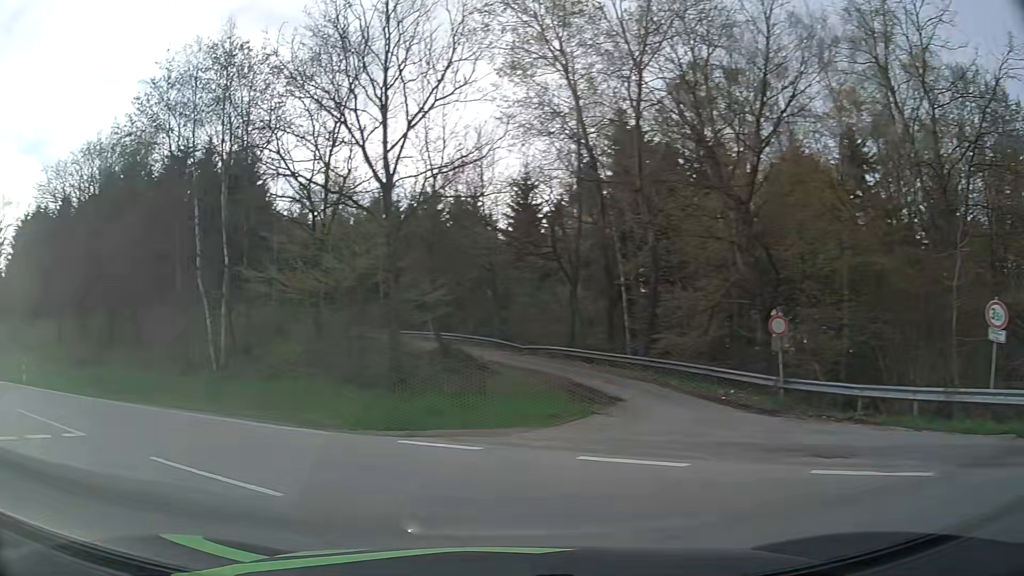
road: motorway_link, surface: asphalt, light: Day
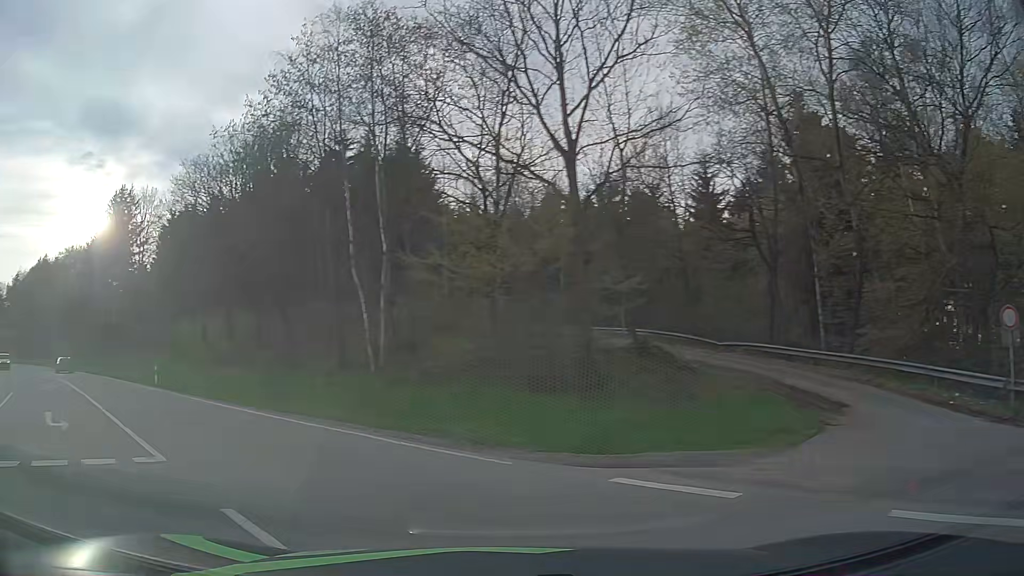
(-0.4, +3.4) m; -13°
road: secondary
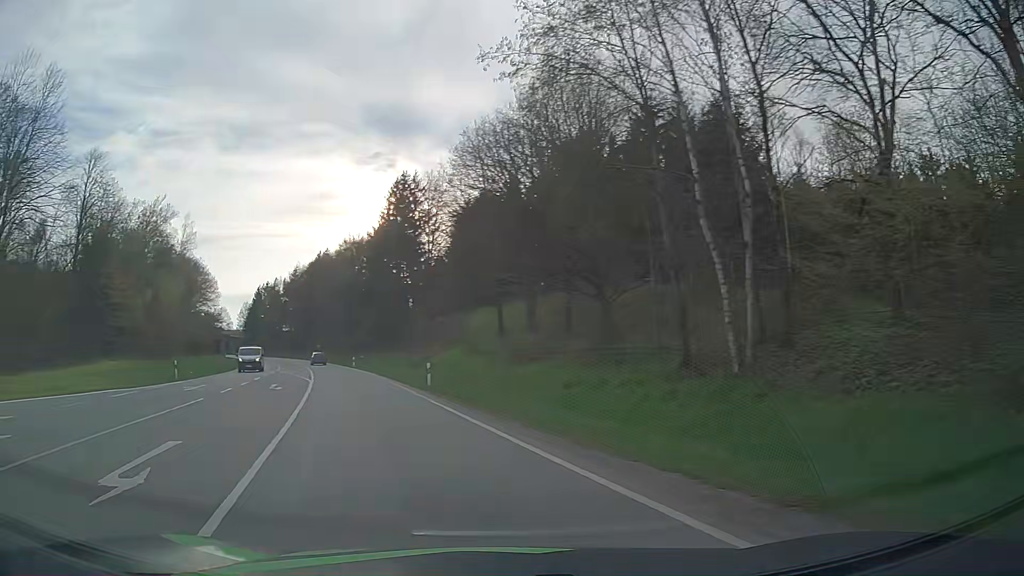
(-2.0, +8.0) m; -27°
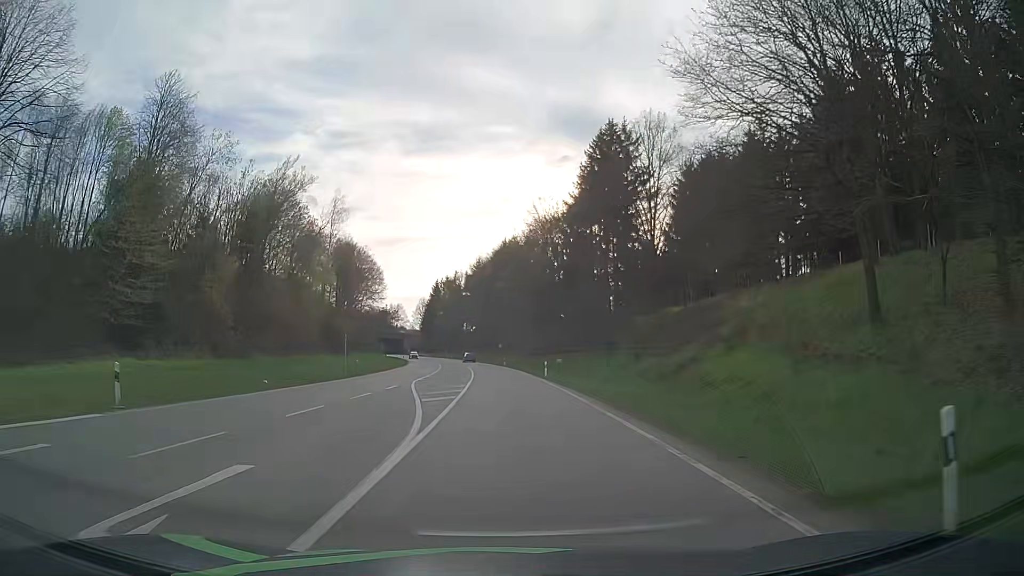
(-5.3, +23.5) m; -17°
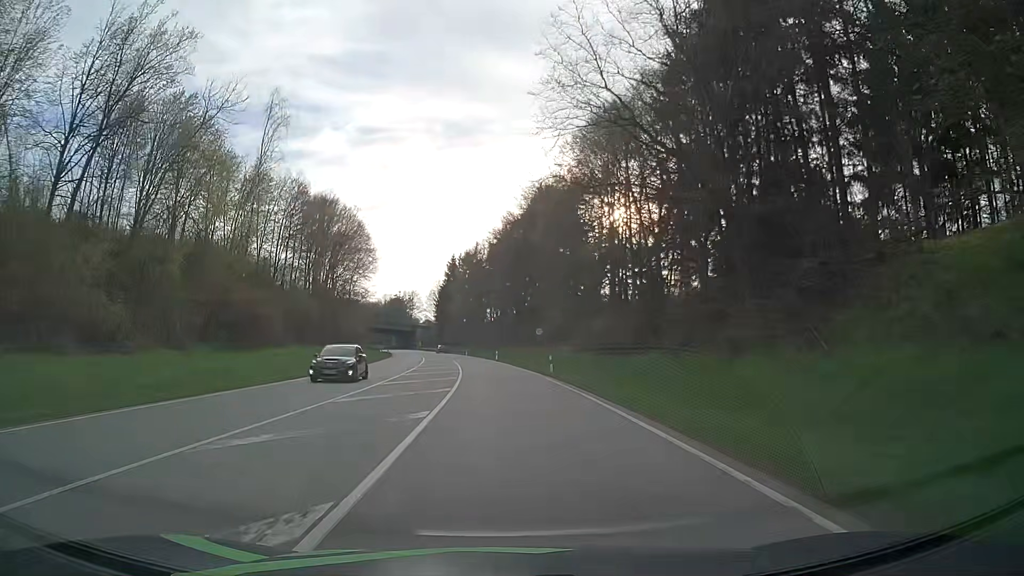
(-0.7, +45.6) m; -3°
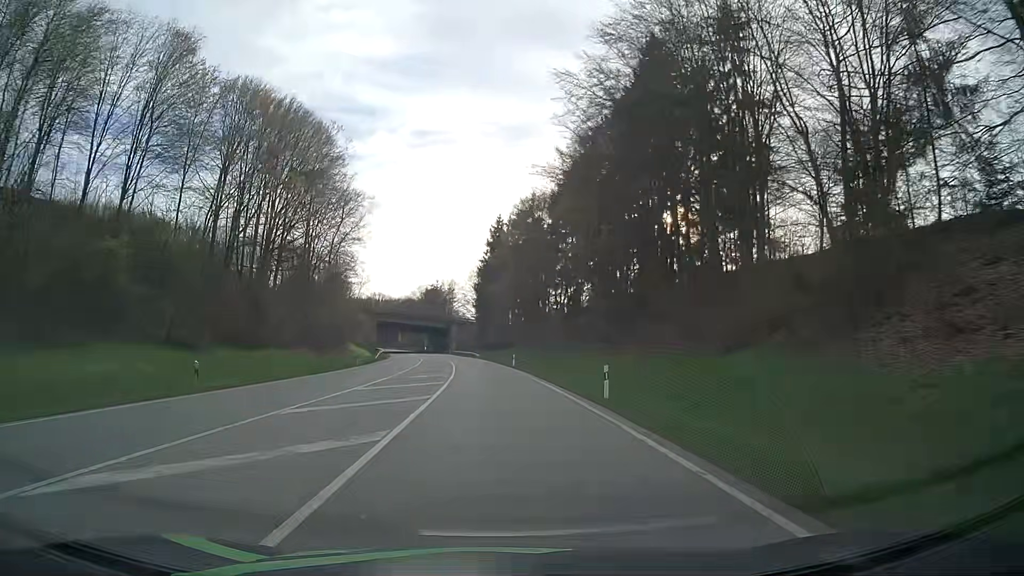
(-2.2, +53.2) m; -5°
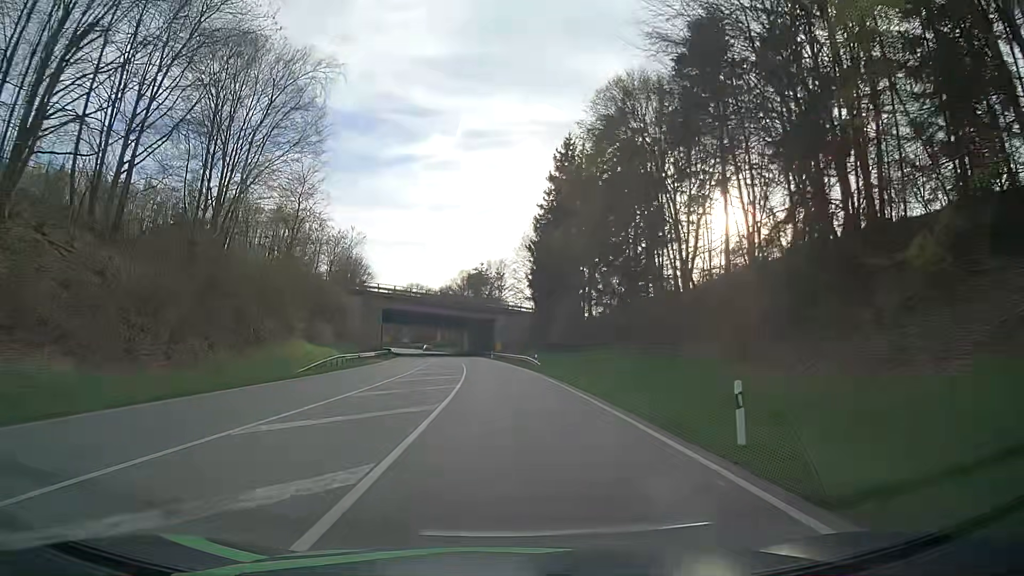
(-1.9, +44.6) m; -5°
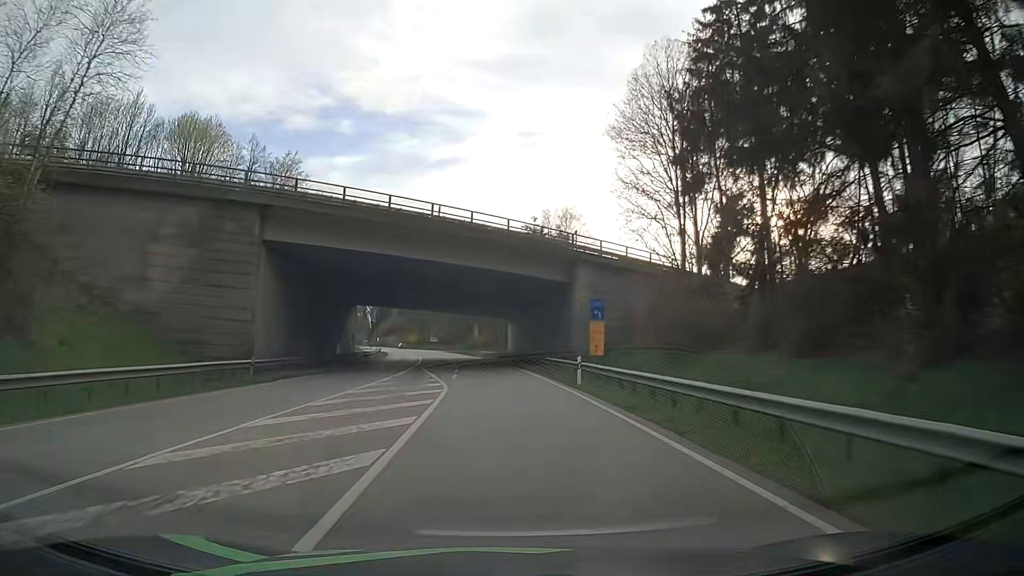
(-2.2, +56.9) m; -4°
(0, +10) (0, +20) (-1, +30) (-1, +40) (-2, +50) (-3, +60) (-4, +70) (-5, +80) (-7, +90) (-8, +100) m
